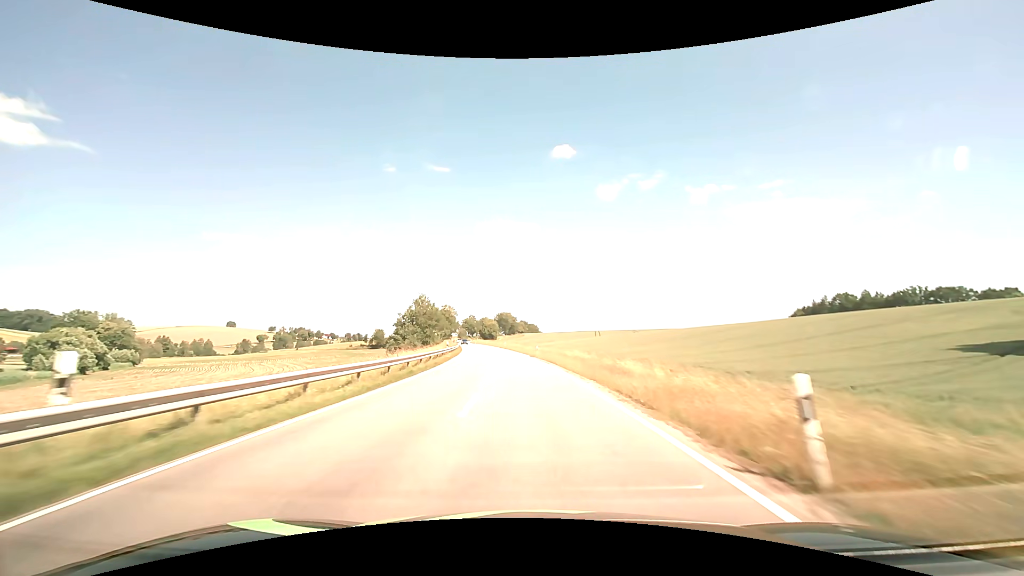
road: secondary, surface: asphalt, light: Day
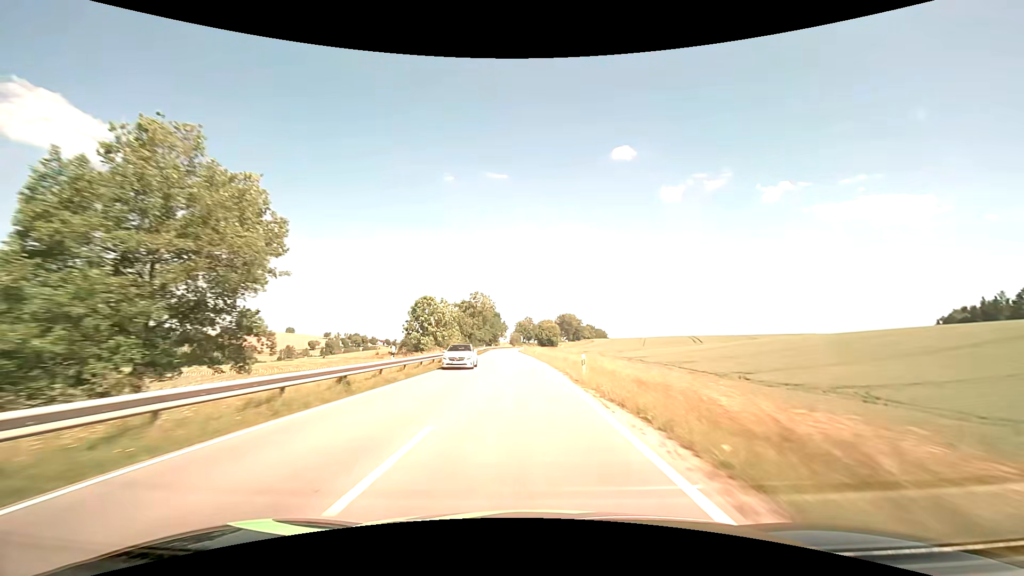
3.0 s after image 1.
(-3.9, +65.0) m; -7°
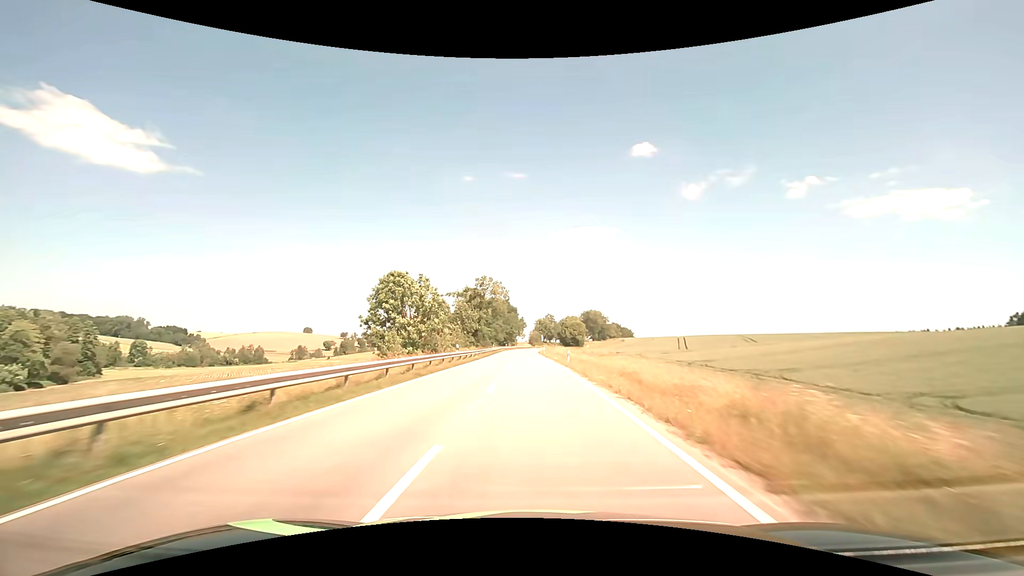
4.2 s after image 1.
(-0.5, +25.8) m; -2°
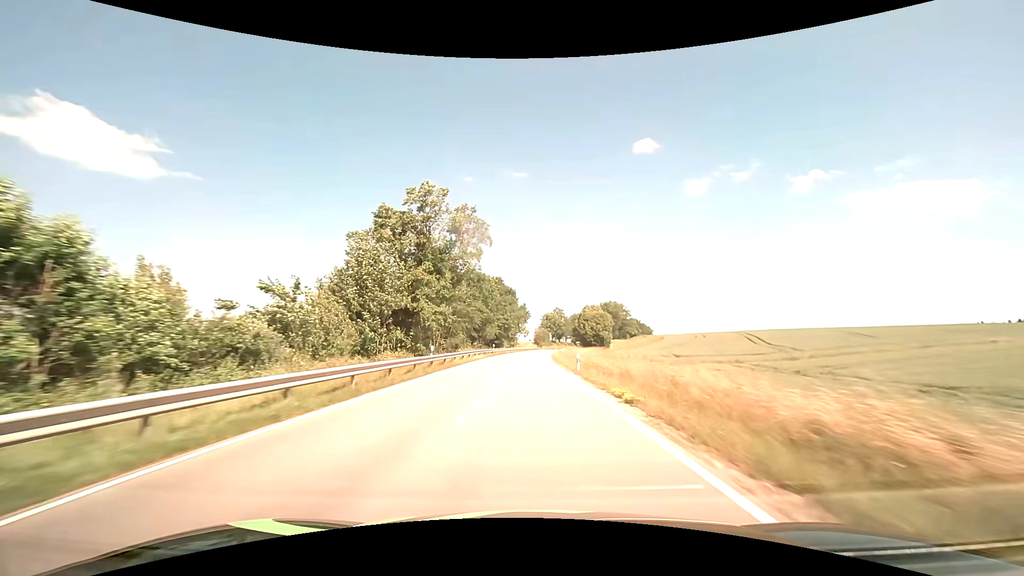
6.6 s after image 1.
(-0.4, +51.6) m; -1°
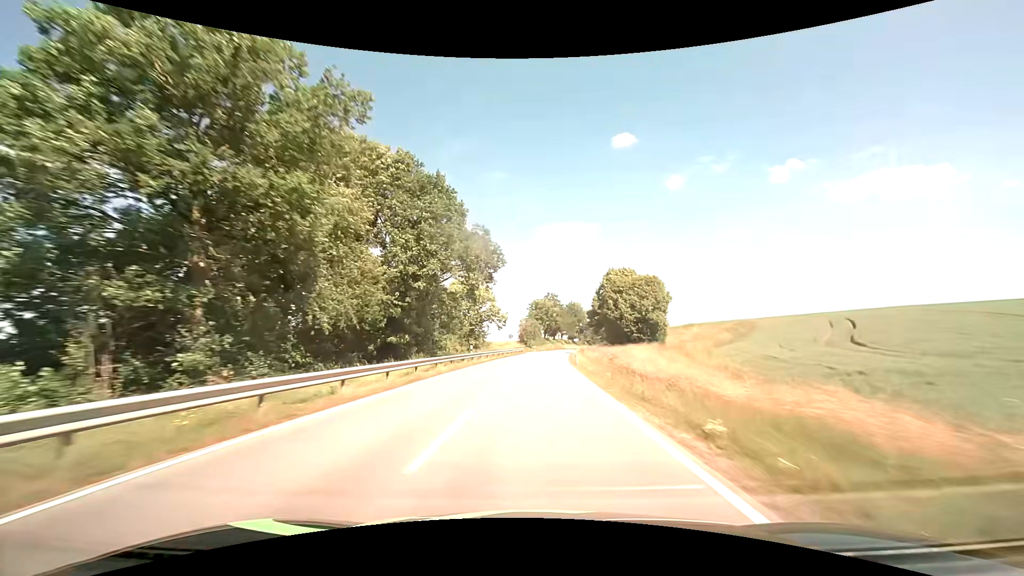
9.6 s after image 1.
(+0.6, +65.5) m; +2°
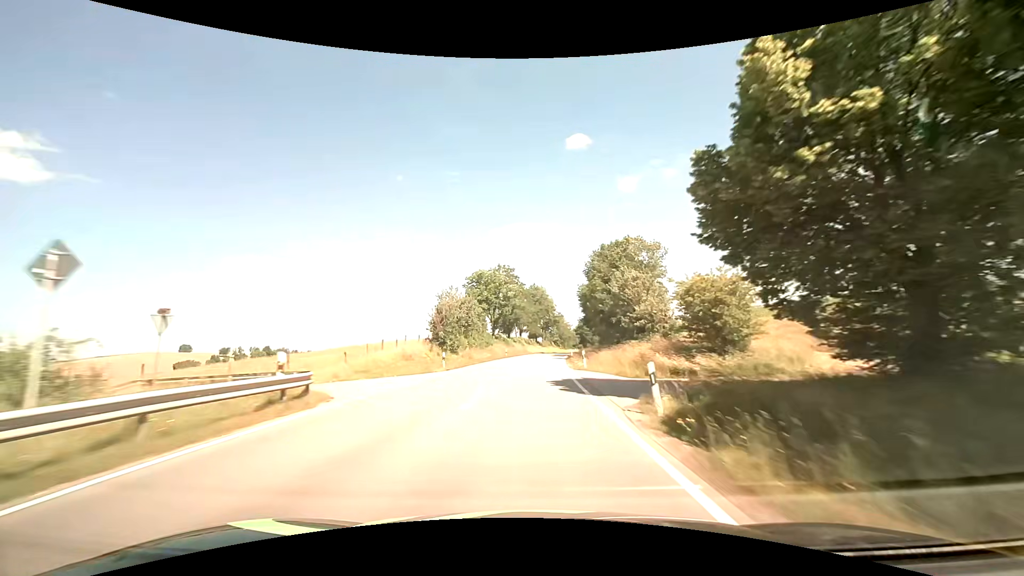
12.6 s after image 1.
(+2.9, +66.4) m; +5°
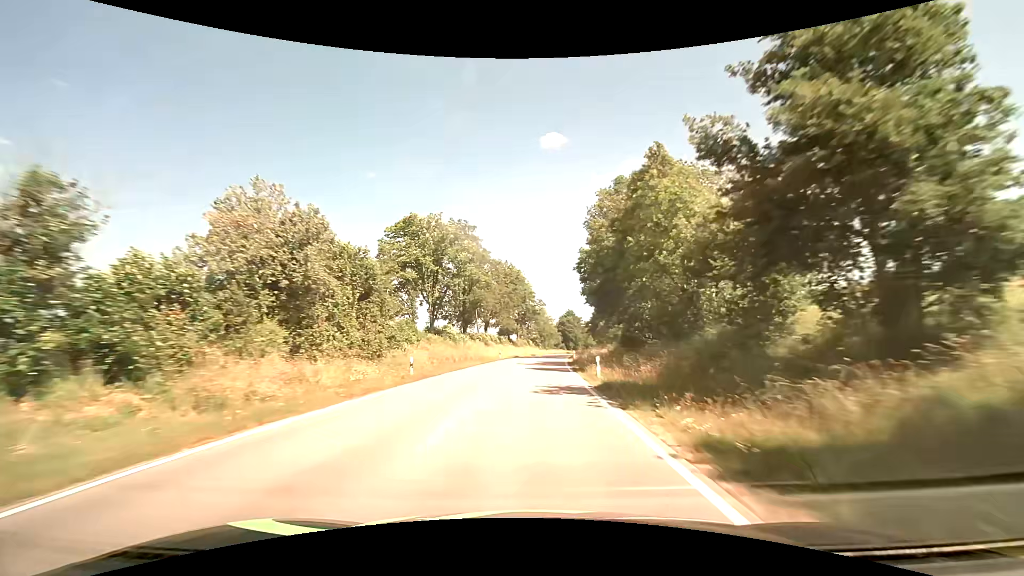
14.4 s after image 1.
(+1.0, +40.2) m; +3°
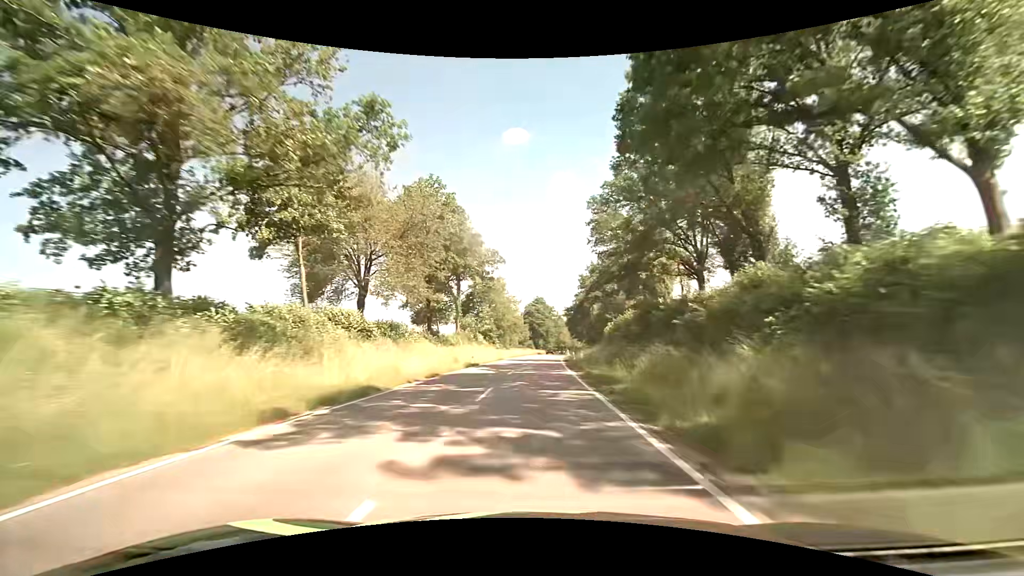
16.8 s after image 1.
(+2.1, +54.1) m; +5°
(0, +10) (0, +20) (+1, +30) (+1, +40) (+1, +50) (+2, +60) (+3, +70) (+3, +80) (+4, +90) (+5, +100) m
